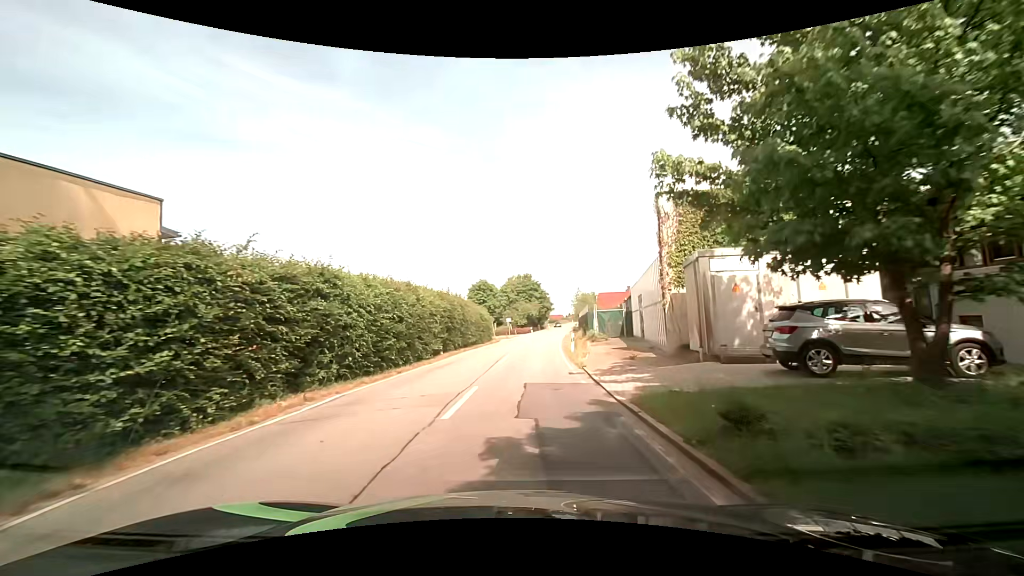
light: Day
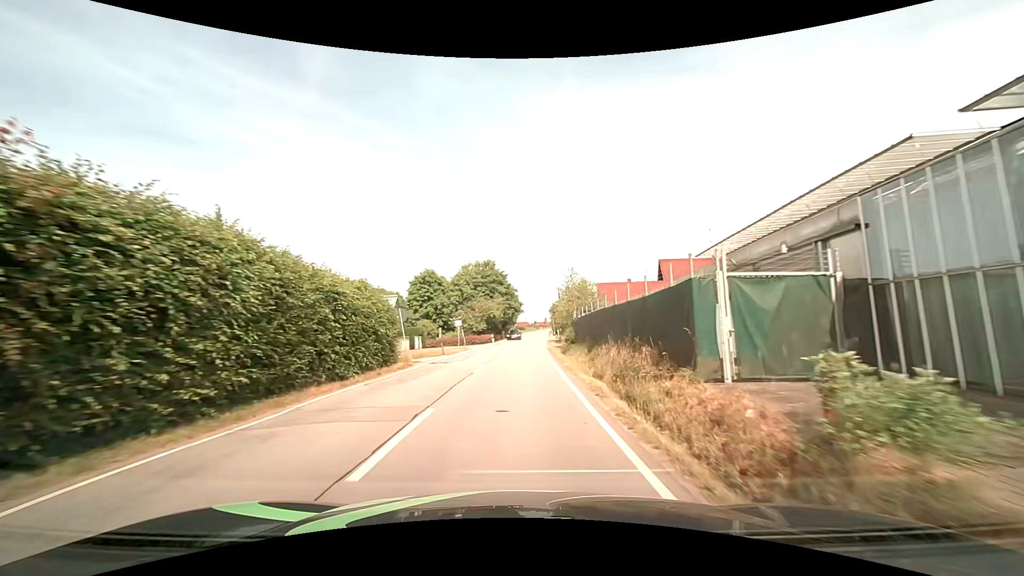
(+0.9, +27.8) m; +4°
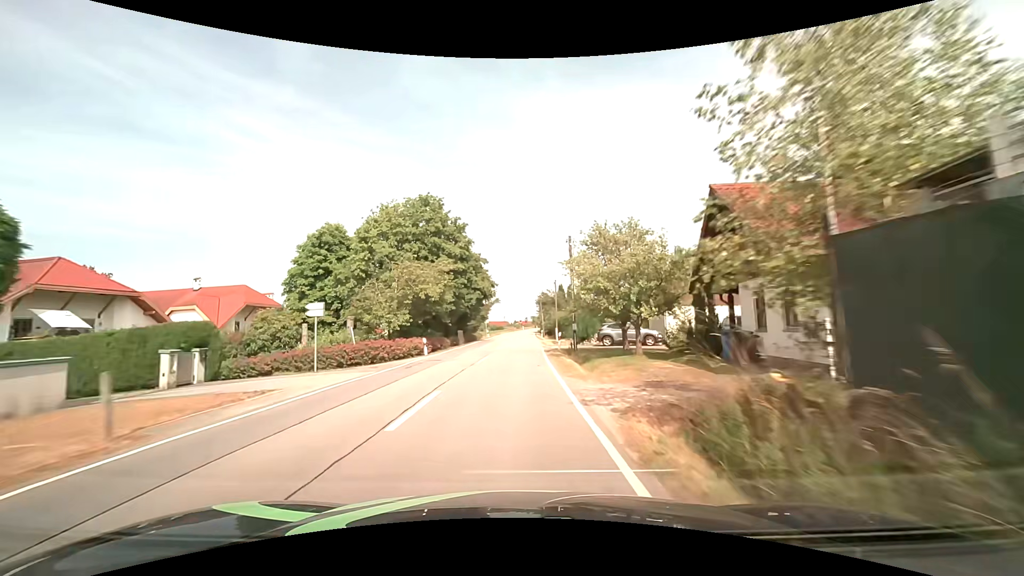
(+1.0, +34.2) m; +3°
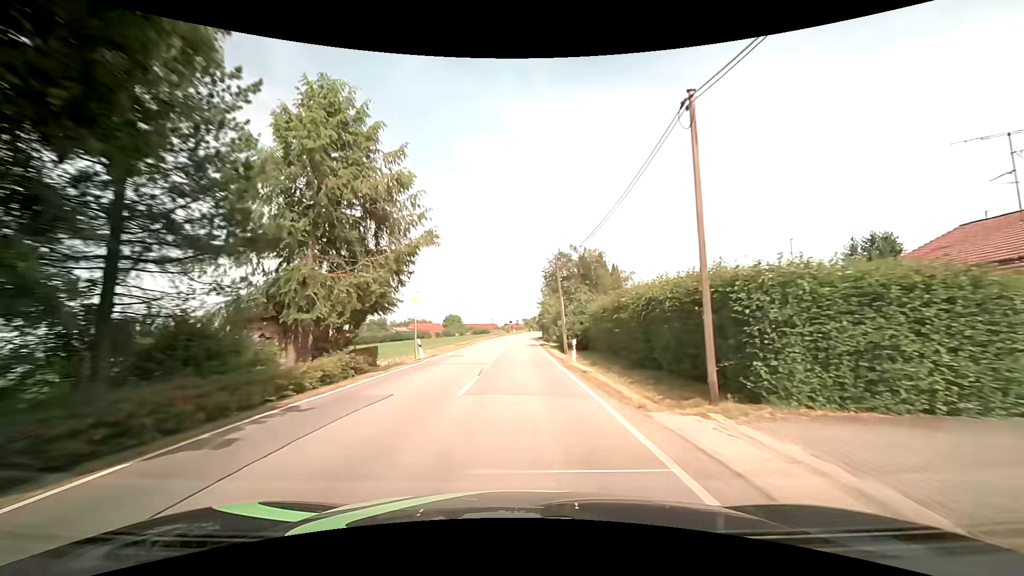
(+0.3, +44.8) m; +1°
(0, +10) (0, +20) (0, +30) (0, +40) (0, +50) (0, +60) (+1, +70) (+1, +80) (+2, +90) (+4, +100) m
